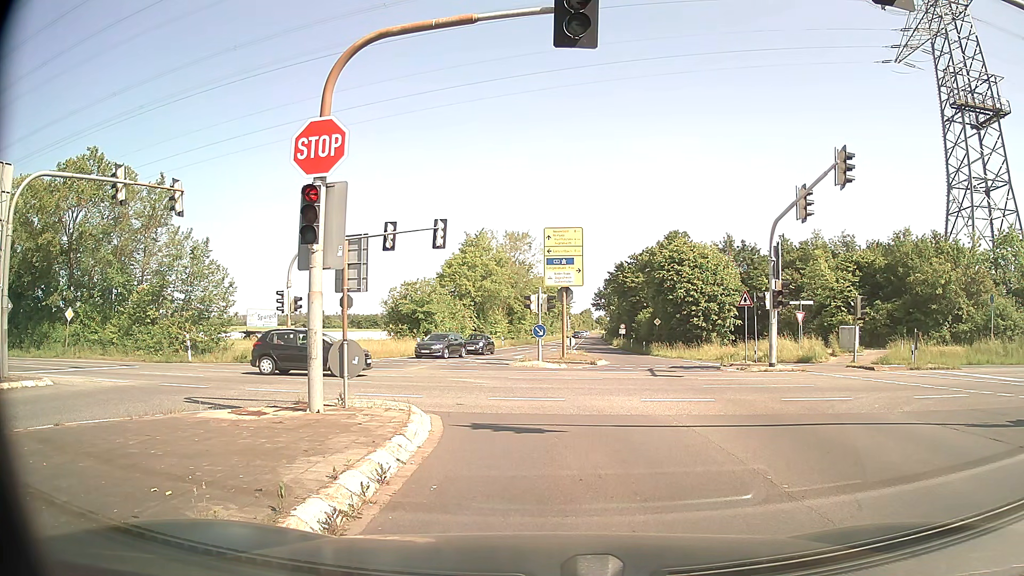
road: secondary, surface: asphalt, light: Day
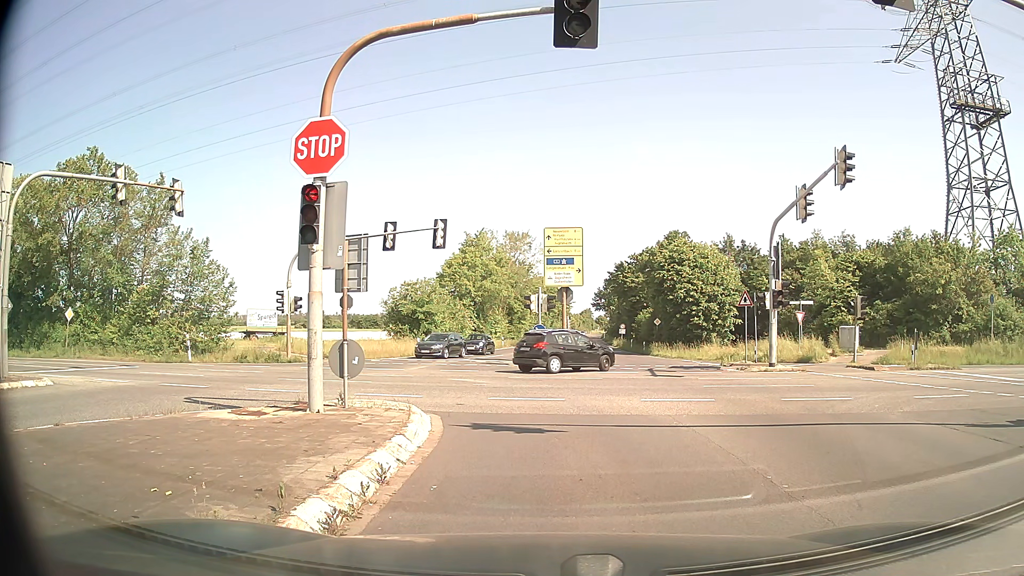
(0.0, 0.0) m; 0°
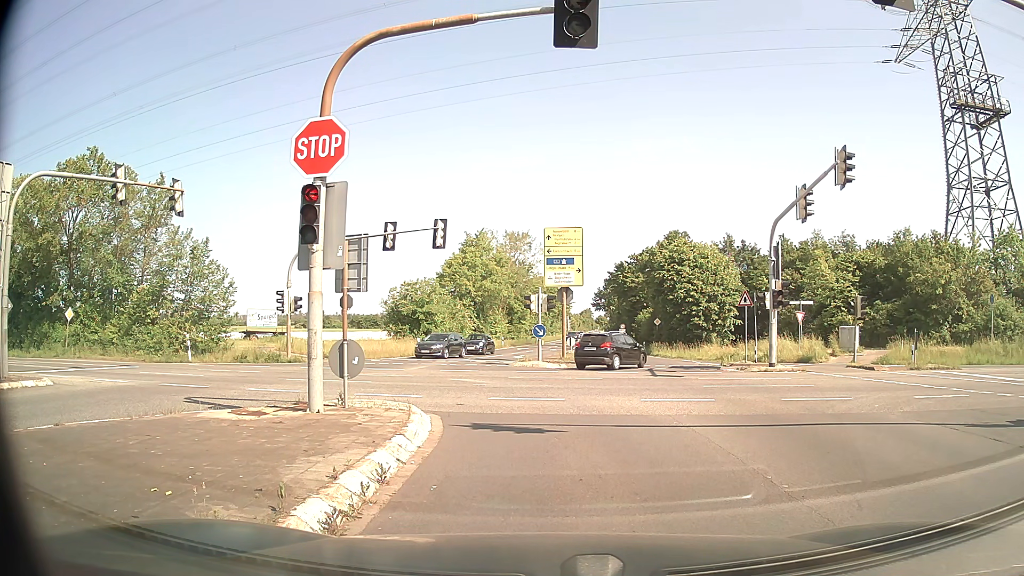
(0.0, 0.0) m; 0°
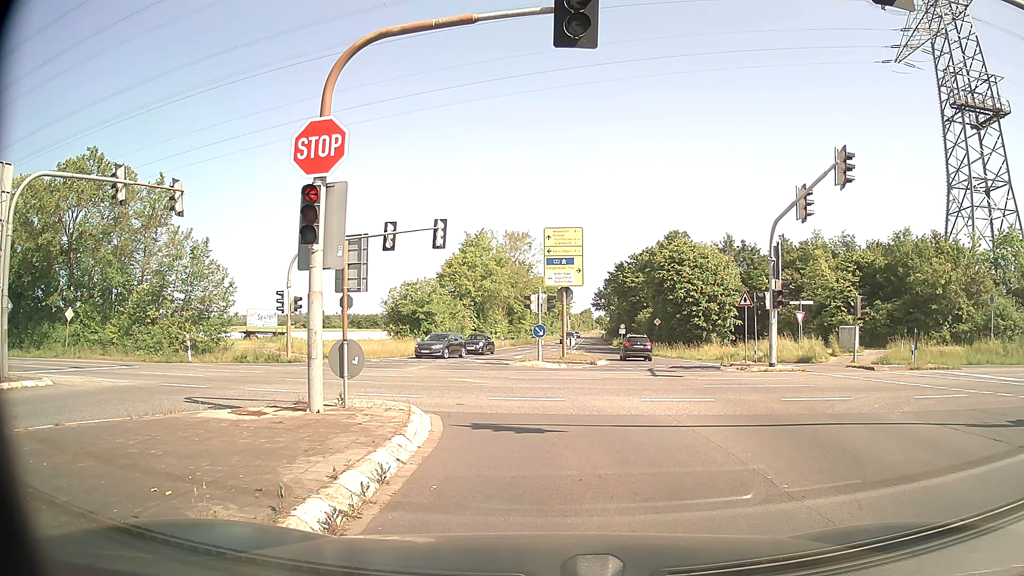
(0.0, 0.0) m; 0°
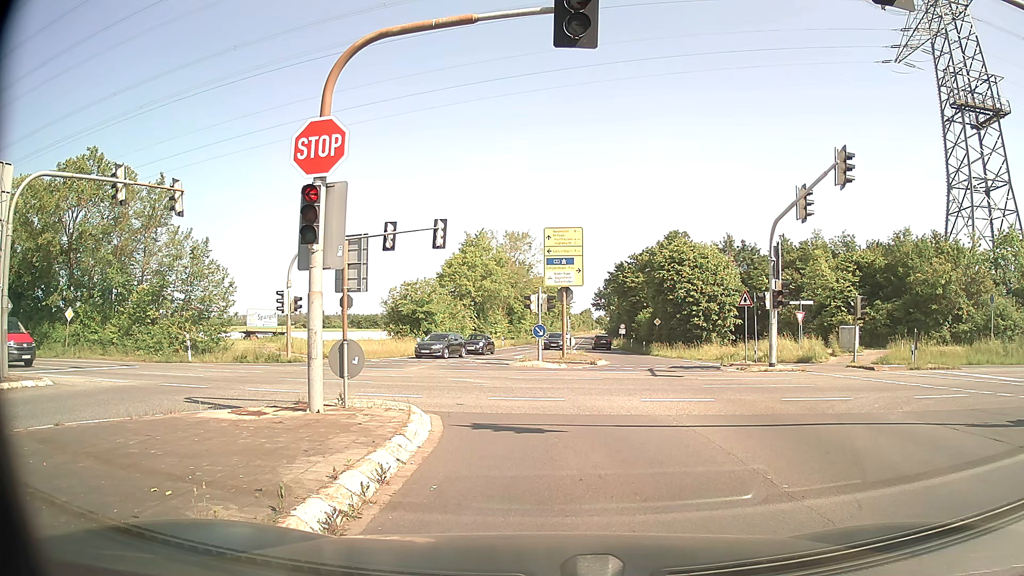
(0.0, 0.0) m; 0°
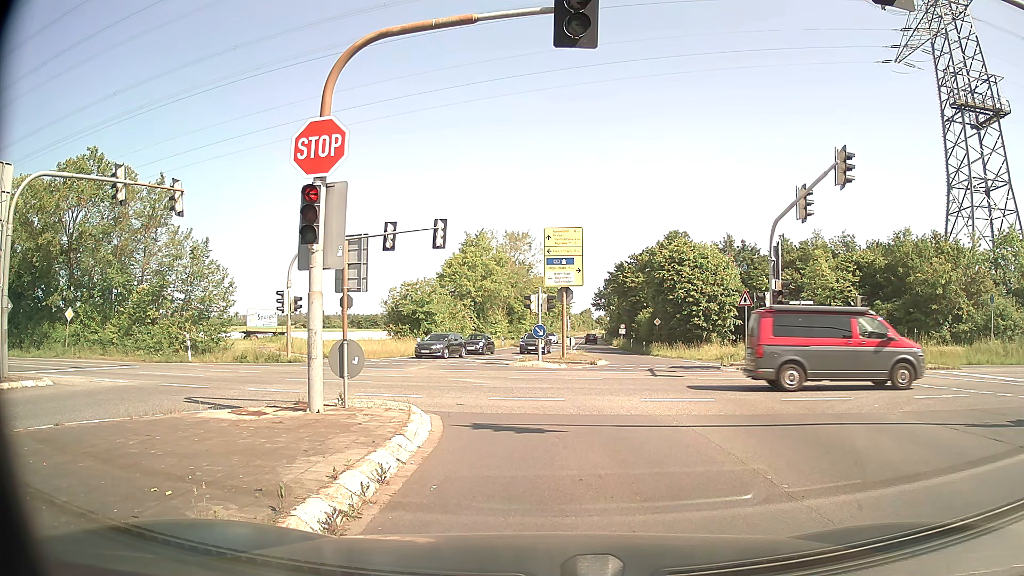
(0.0, 0.0) m; 0°
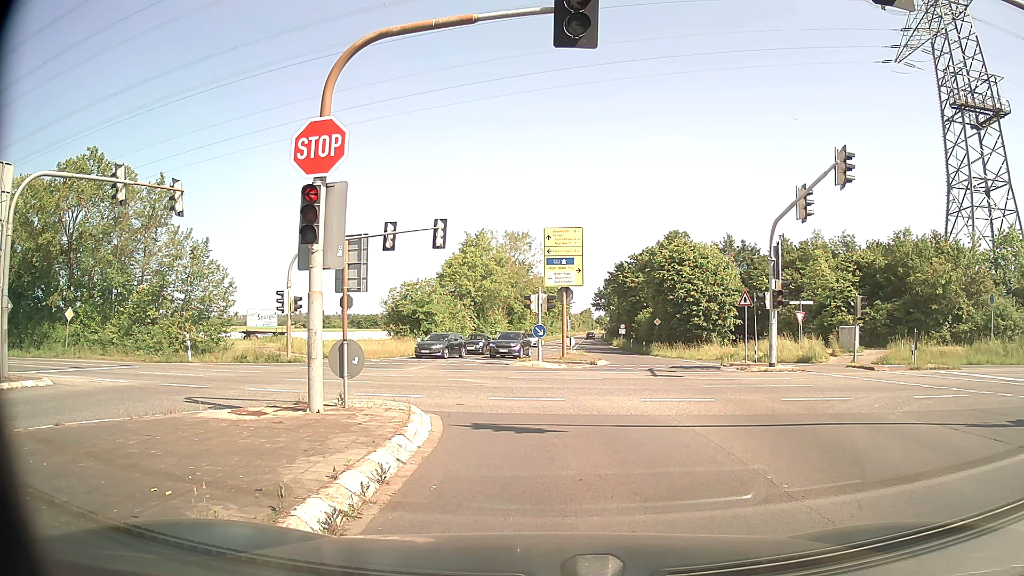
(0.0, 0.0) m; 0°
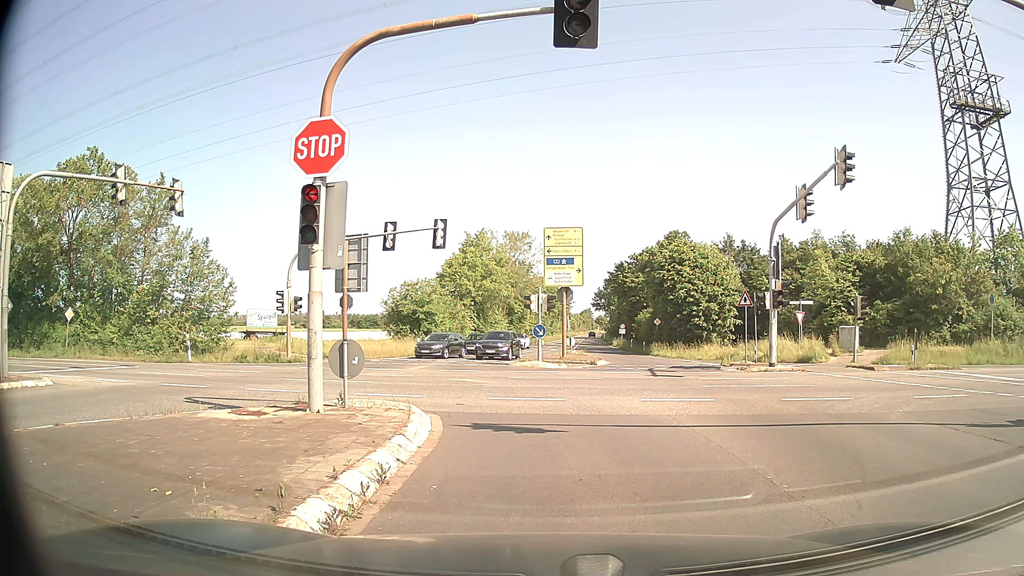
(0.0, 0.0) m; 0°
(0, +10) (-4, +19) (-11, +25) (-21, +28) (-31, +30) (-41, +31) (-51, +32) (-61, +33) (-71, +34) (-81, +35) m
